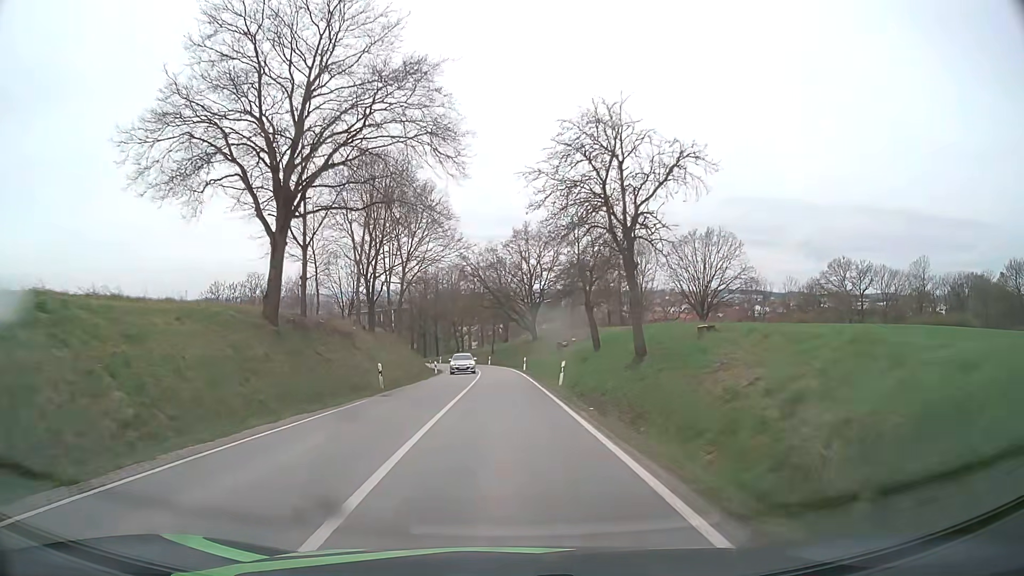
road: secondary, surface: asphalt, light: Day
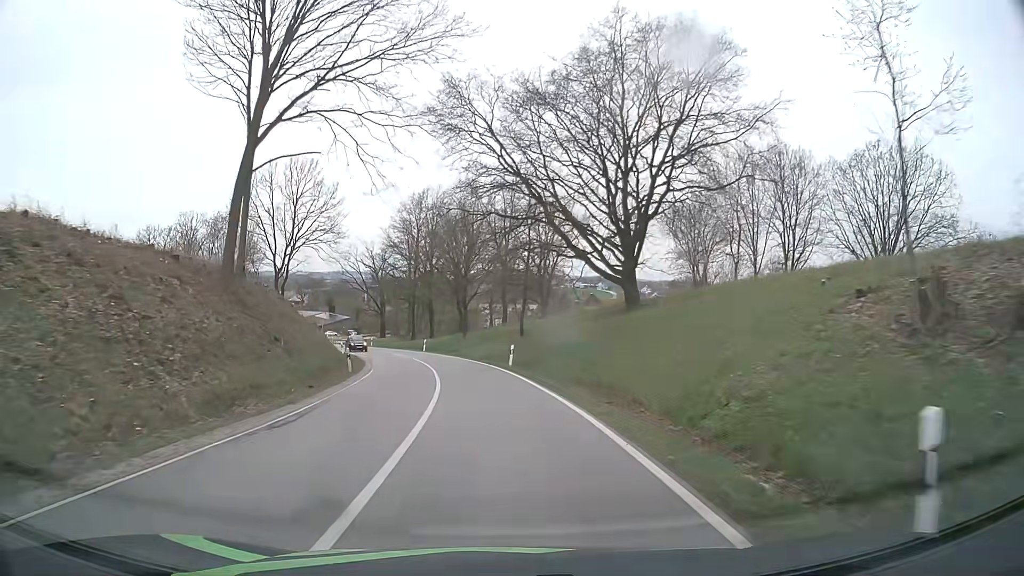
(-0.5, +50.0) m; -2°
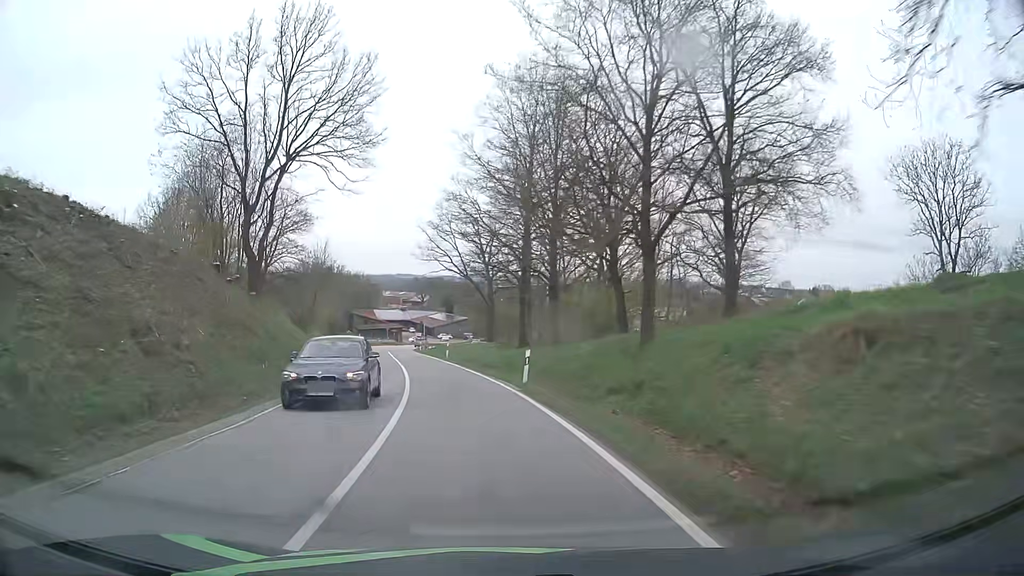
(-3.2, +37.6) m; -11°
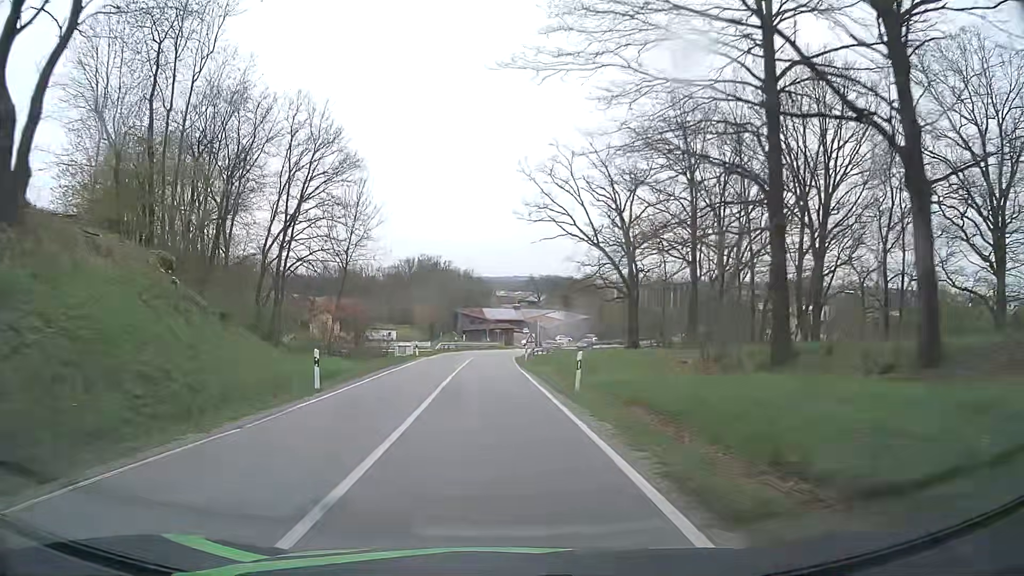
(-2.6, +28.0) m; -10°
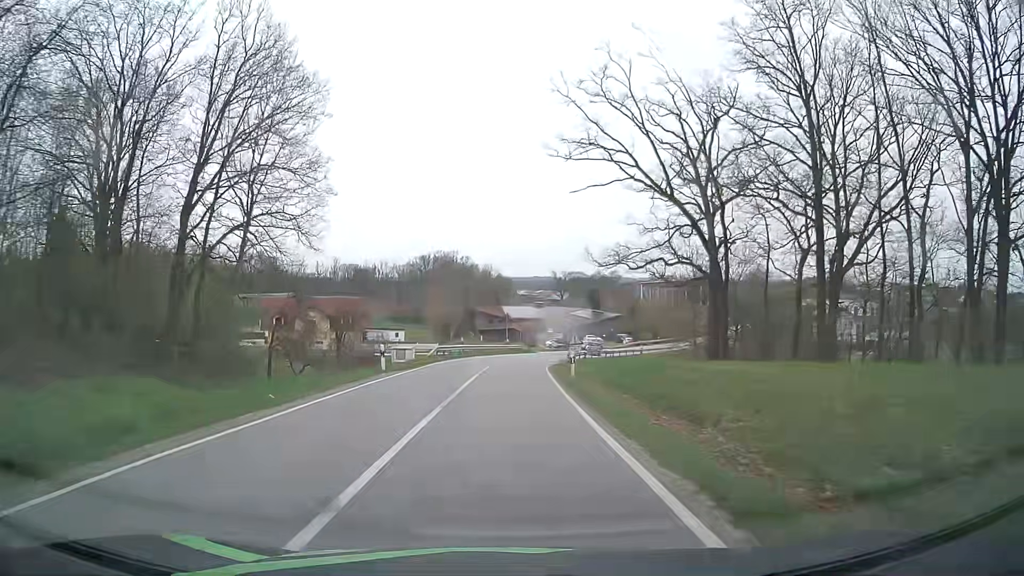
(-0.5, +18.5) m; -2°
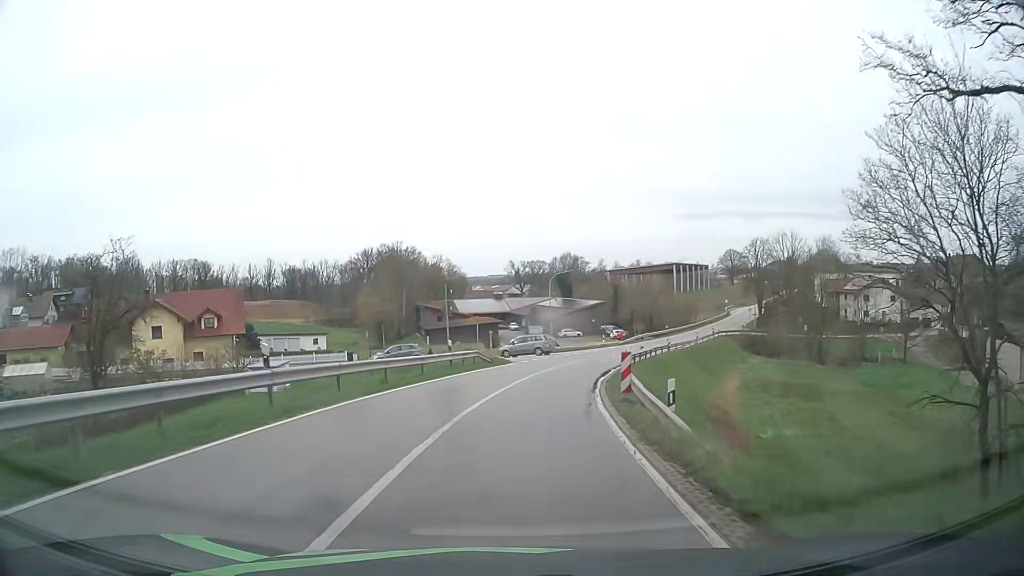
(+0.6, +34.6) m; +4°
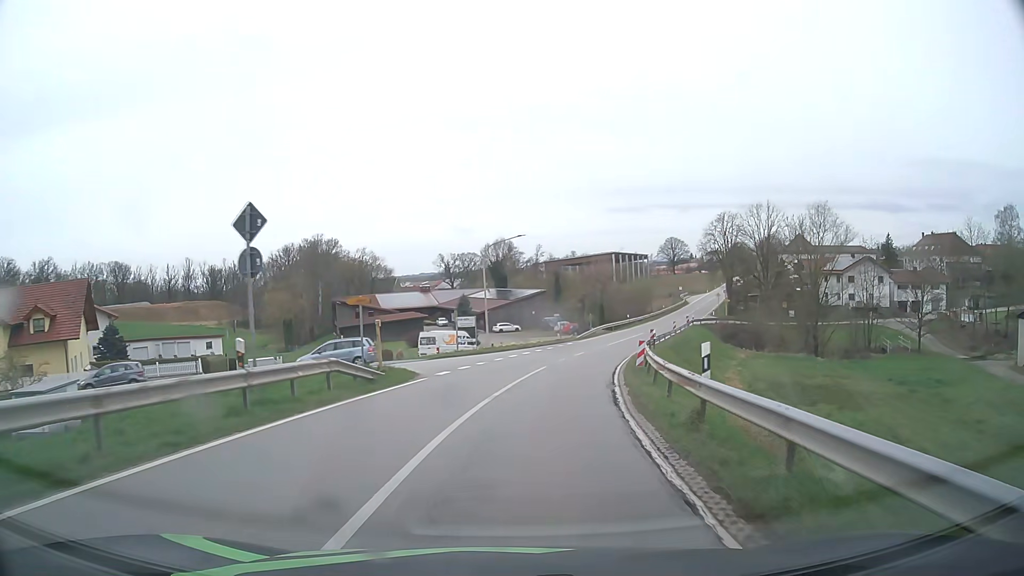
(+0.7, +17.5) m; +5°
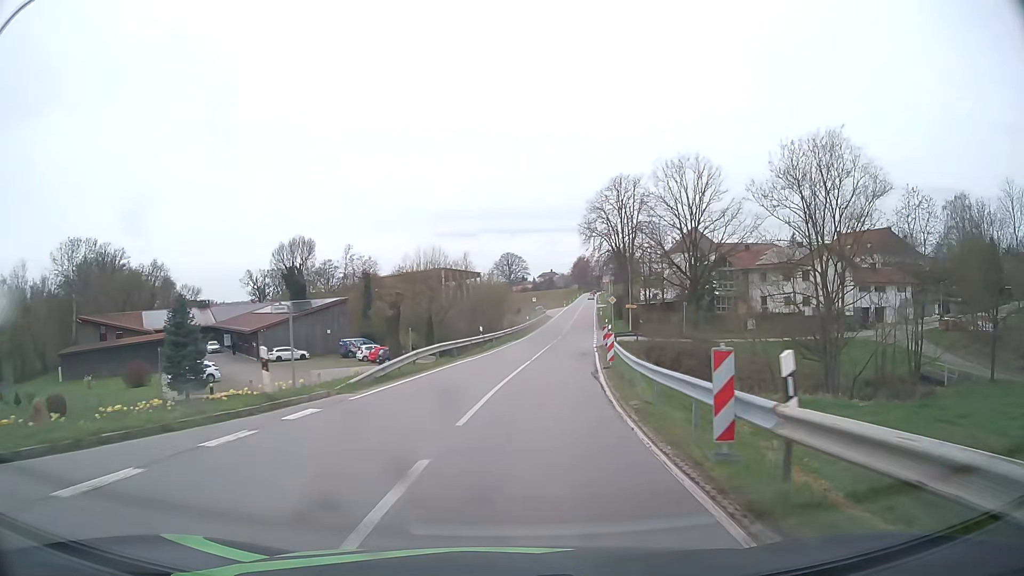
(+4.8, +36.3) m; +15°
(0, +10) (+1, +20) (+2, +30) (+3, +40) (+5, +50) (+6, +60) (+8, +70) (+9, +79) (+10, +89) (+11, +99) m
